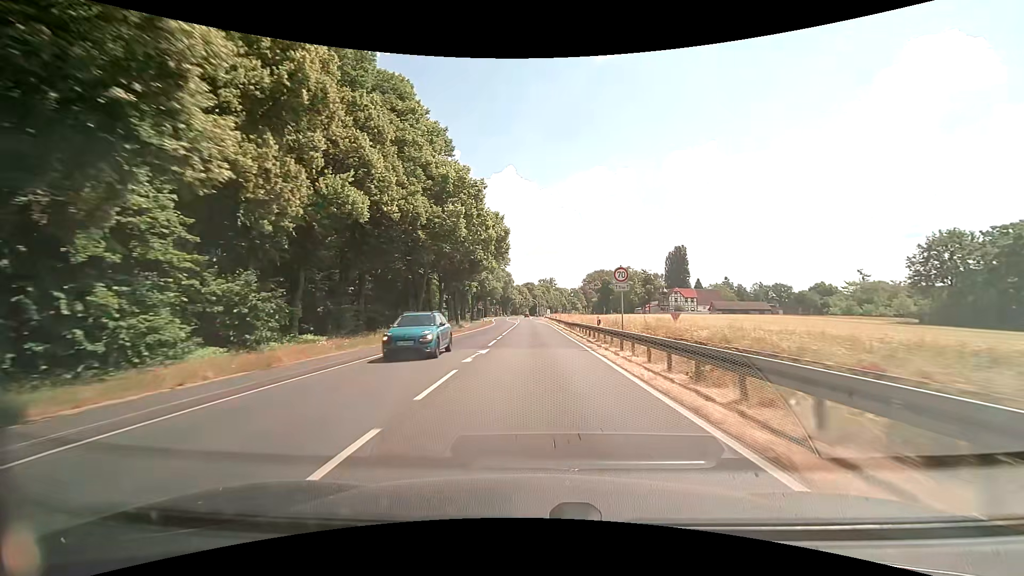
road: primary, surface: asphalt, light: Day
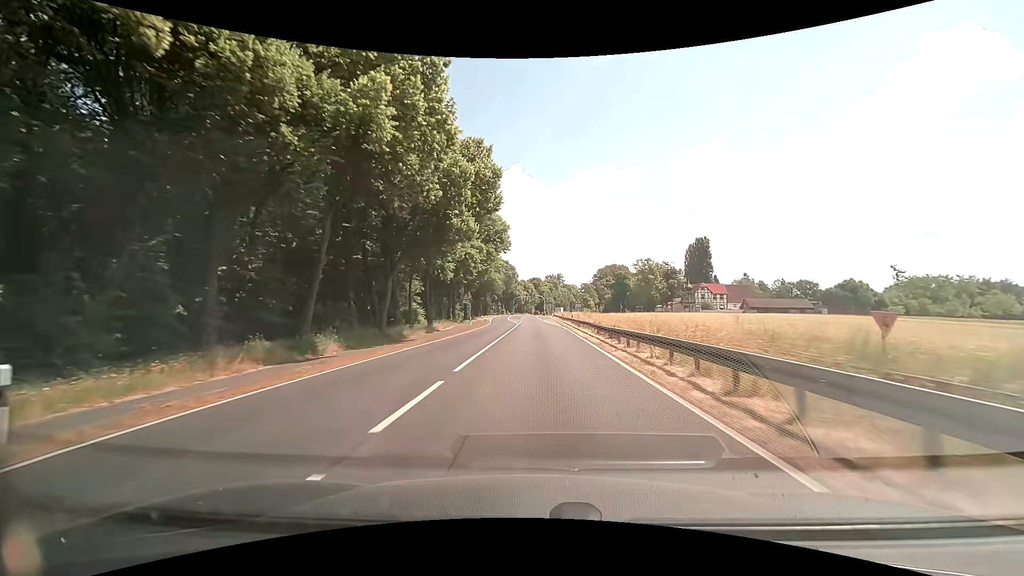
(-0.1, +21.6) m; -1°
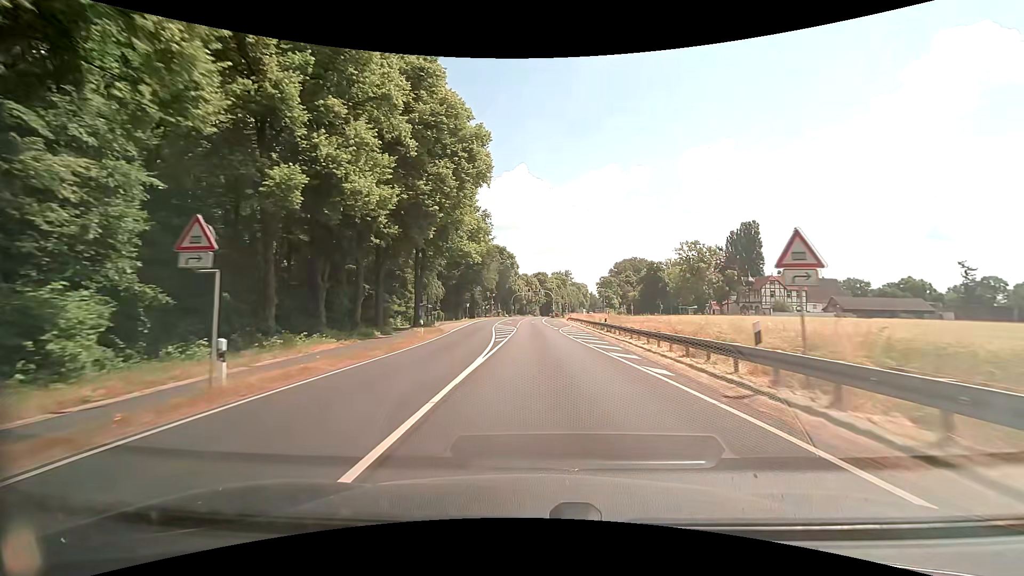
(-0.2, +43.1) m; 0°
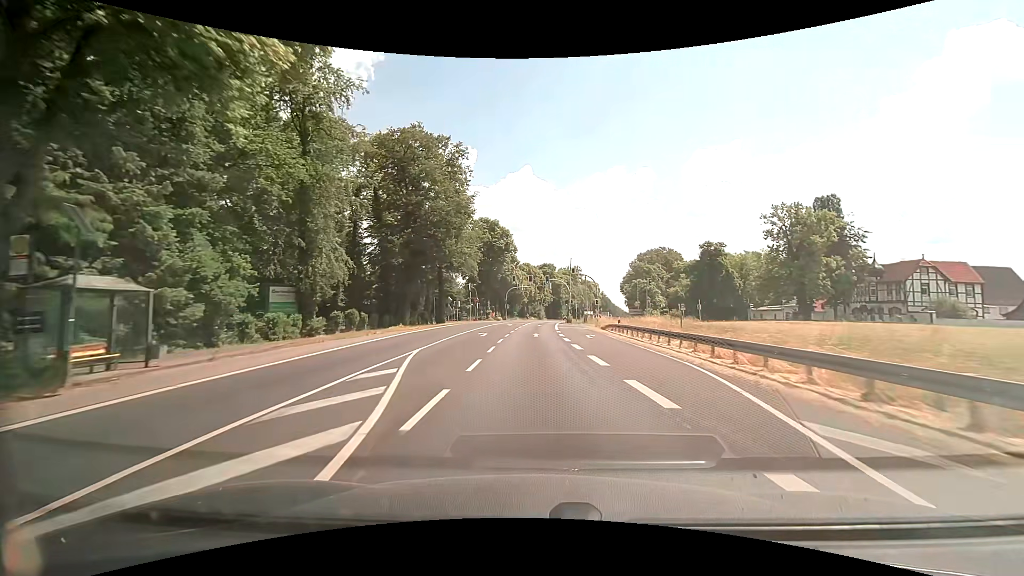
(-0.2, +43.1) m; -1°
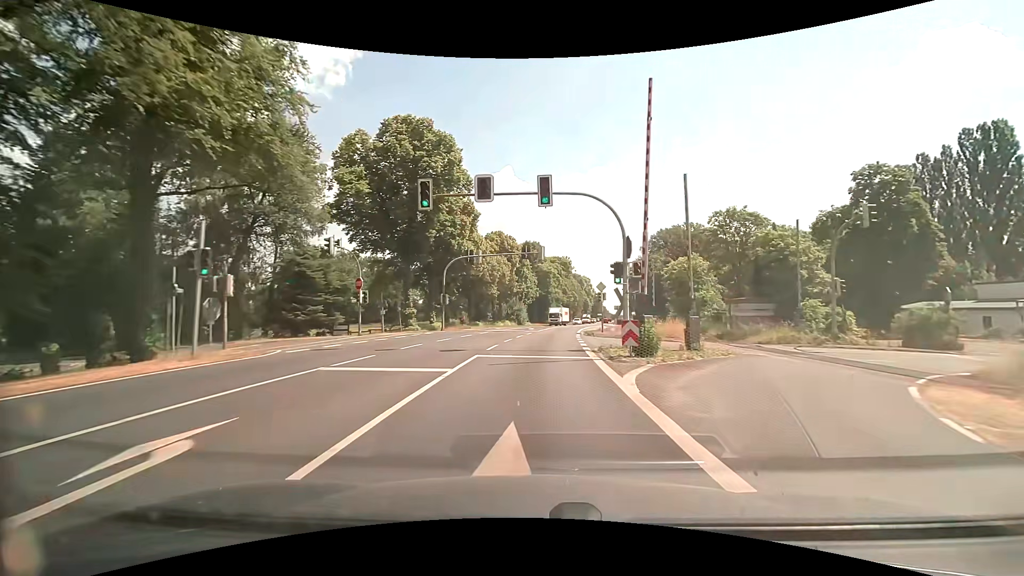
(+0.6, +53.6) m; +2°
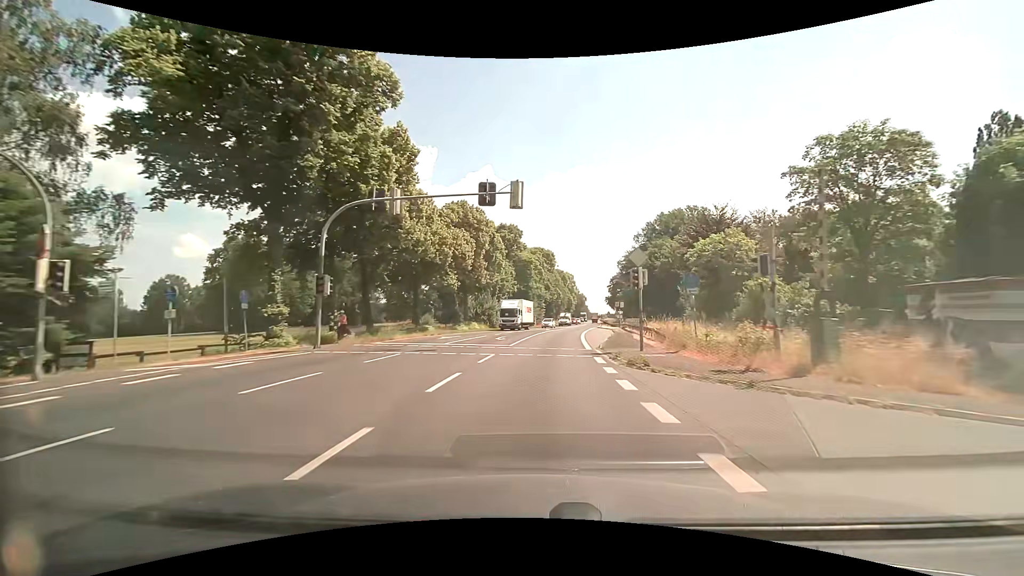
(+0.4, +21.5) m; +2°
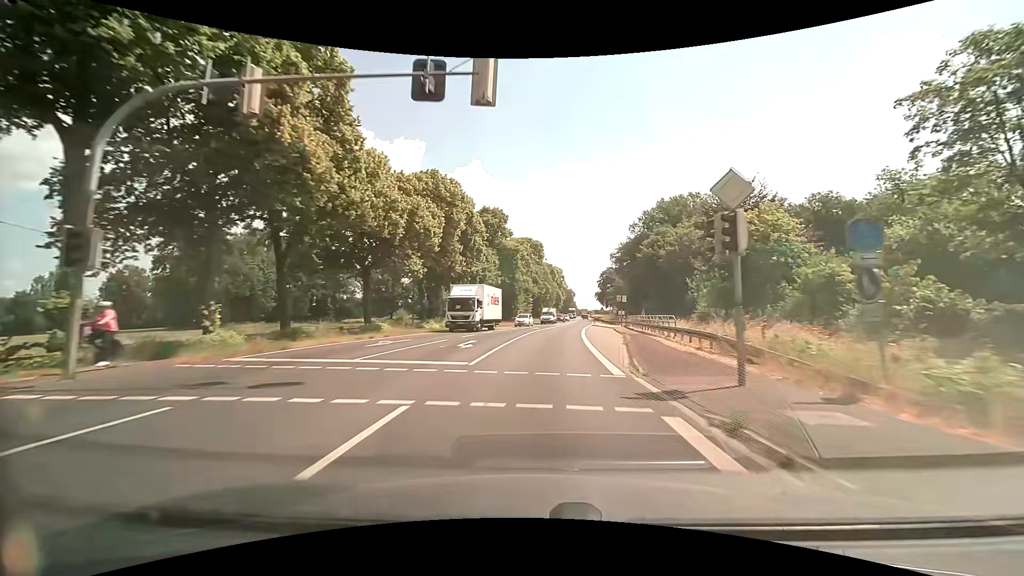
(+0.1, +10.8) m; +1°
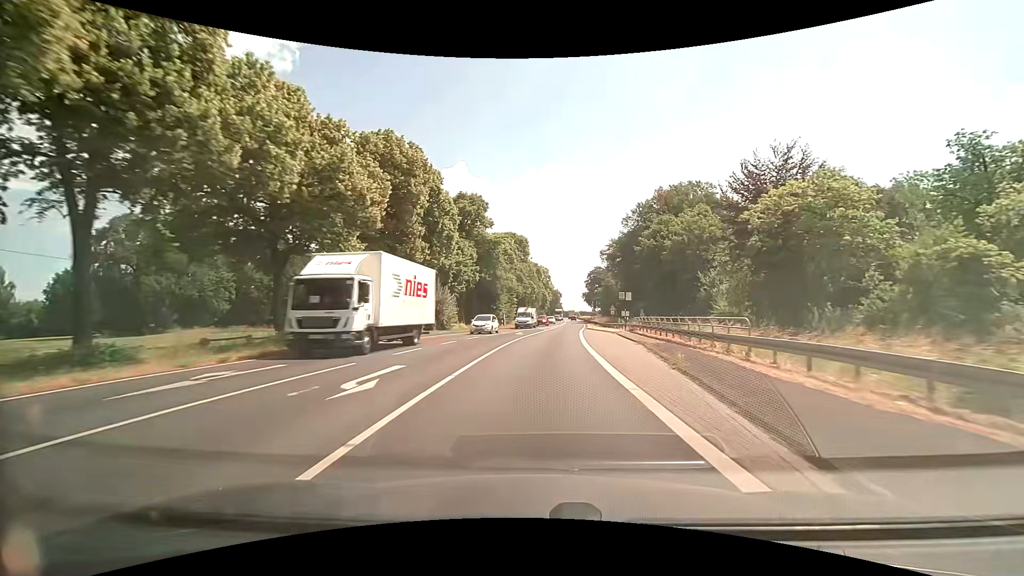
(+0.1, +10.8) m; +2°
(0, +10) (0, +20) (+1, +30) (+2, +40) (+3, +50) (+4, +60) (+5, +70) (+6, +80) (+7, +90) (+8, +100) m
